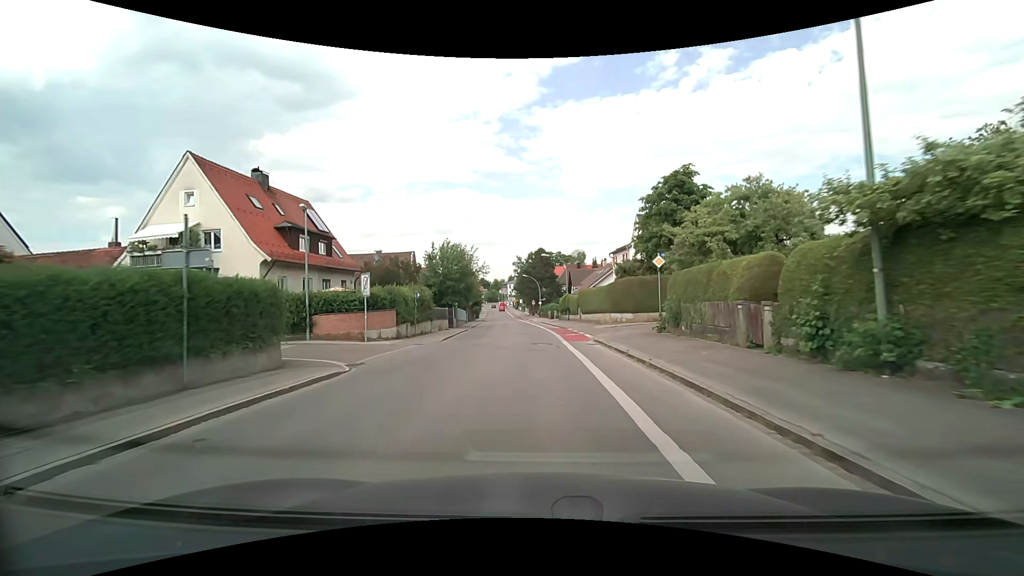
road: tertiary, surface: asphalt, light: Day
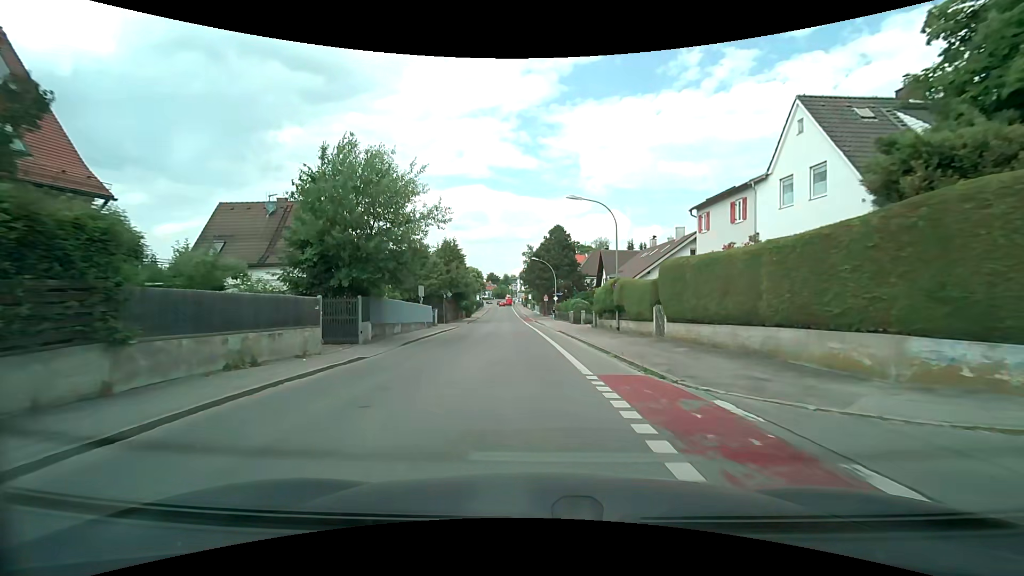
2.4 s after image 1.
(-0.3, +27.4) m; -2°
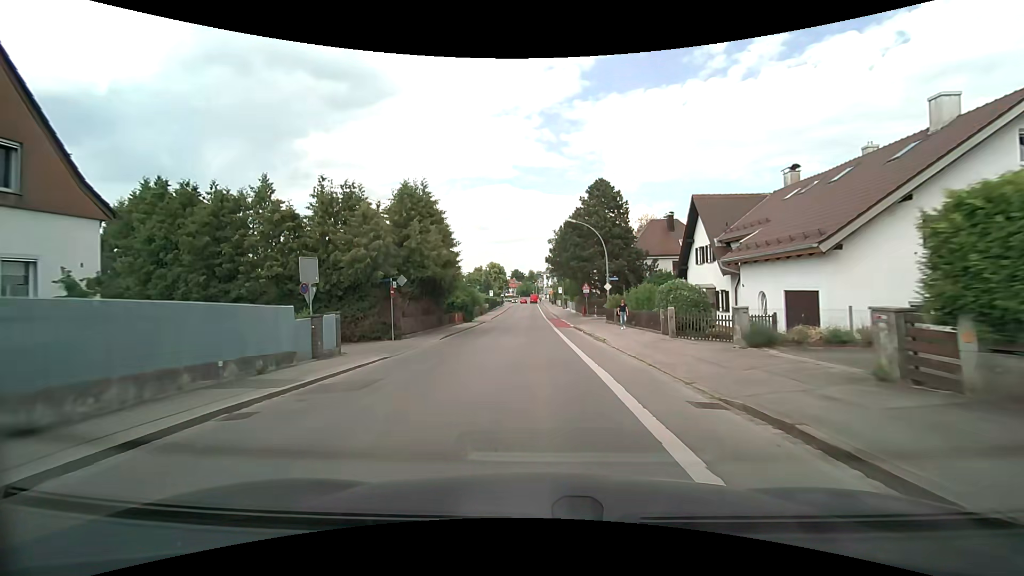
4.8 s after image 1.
(-0.4, +26.1) m; -2°
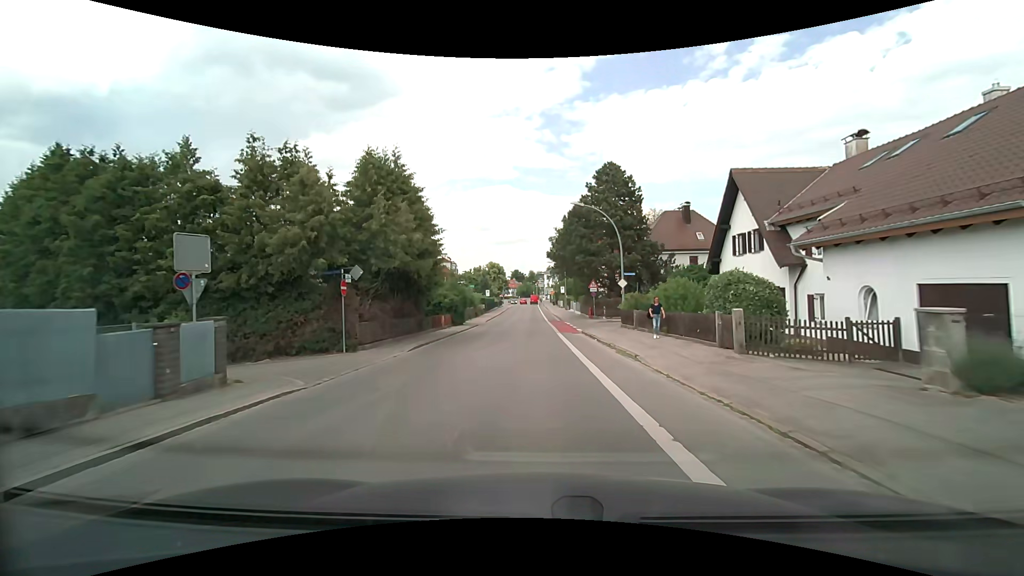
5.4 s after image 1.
(0.0, +6.3) m; 0°
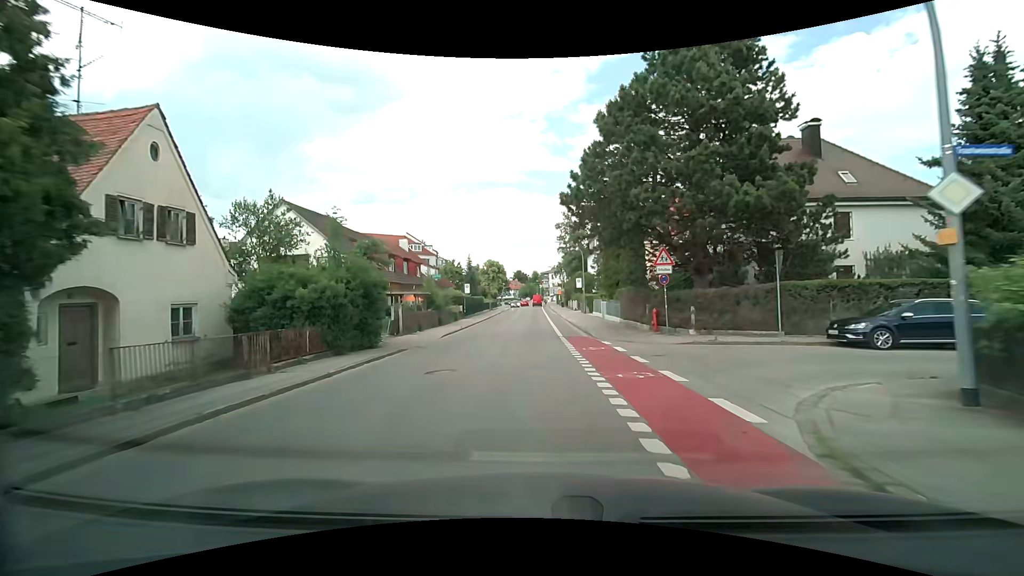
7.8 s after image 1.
(0.0, +24.5) m; 0°
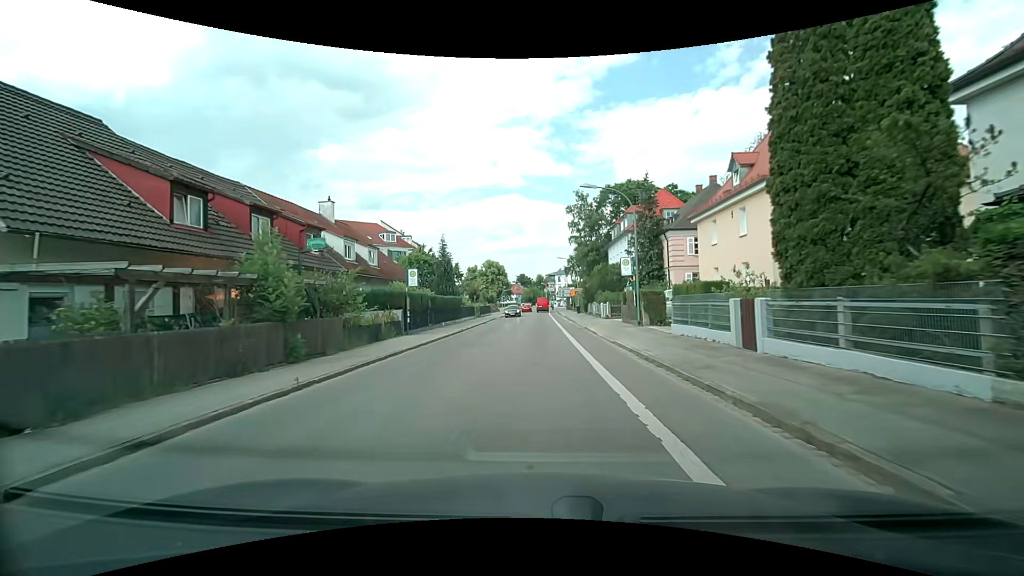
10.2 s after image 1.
(-0.4, +23.8) m; -1°
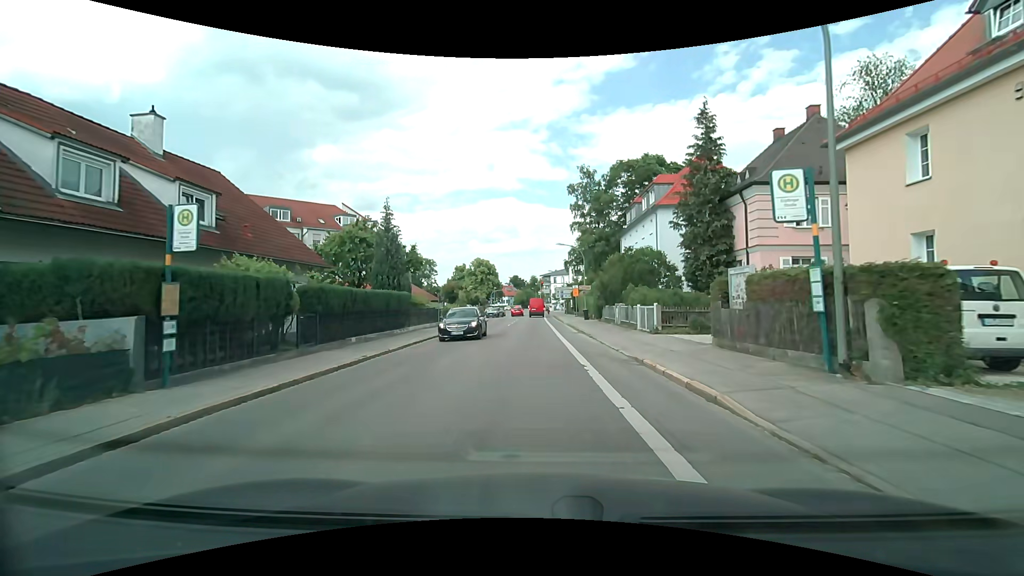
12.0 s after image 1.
(+0.1, +16.9) m; +1°
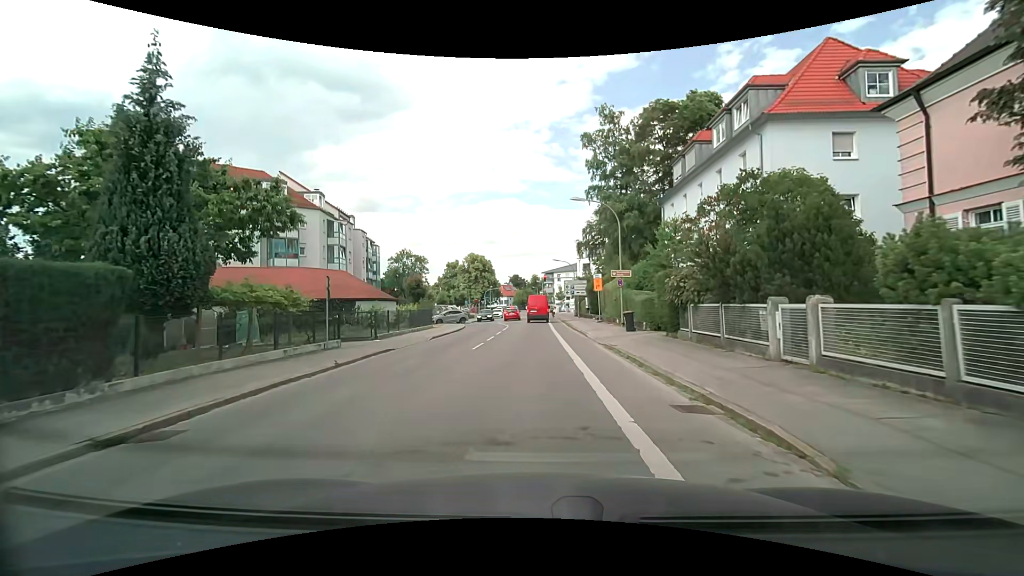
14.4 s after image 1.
(+0.1, +20.0) m; 0°
